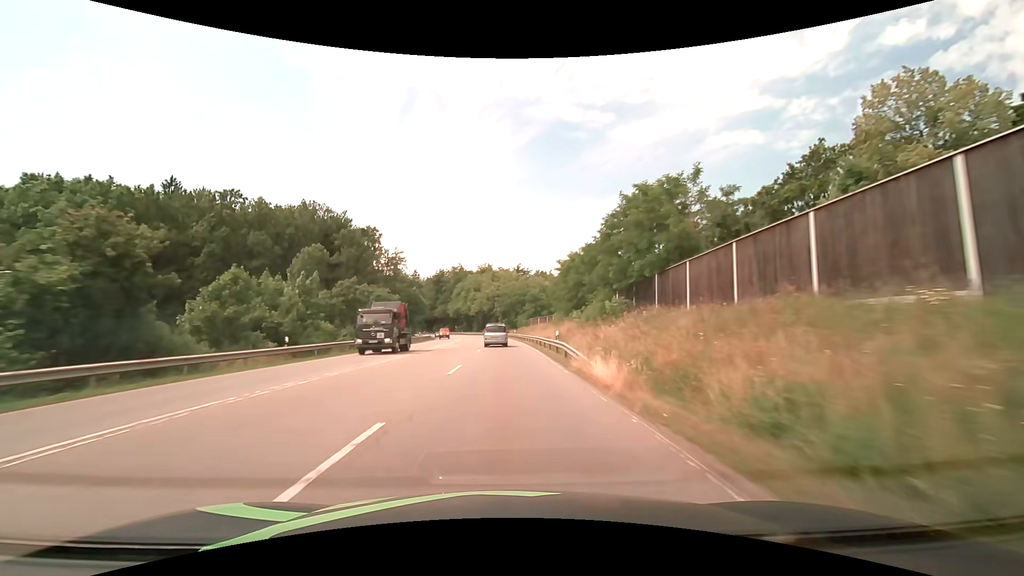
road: secondary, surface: asphalt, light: Day
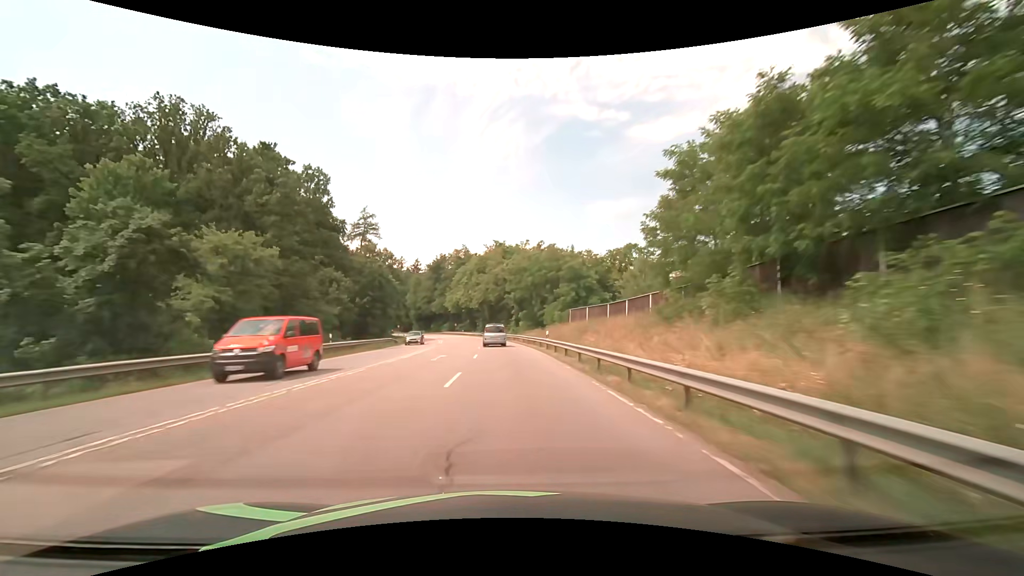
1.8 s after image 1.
(-0.4, +42.3) m; -2°
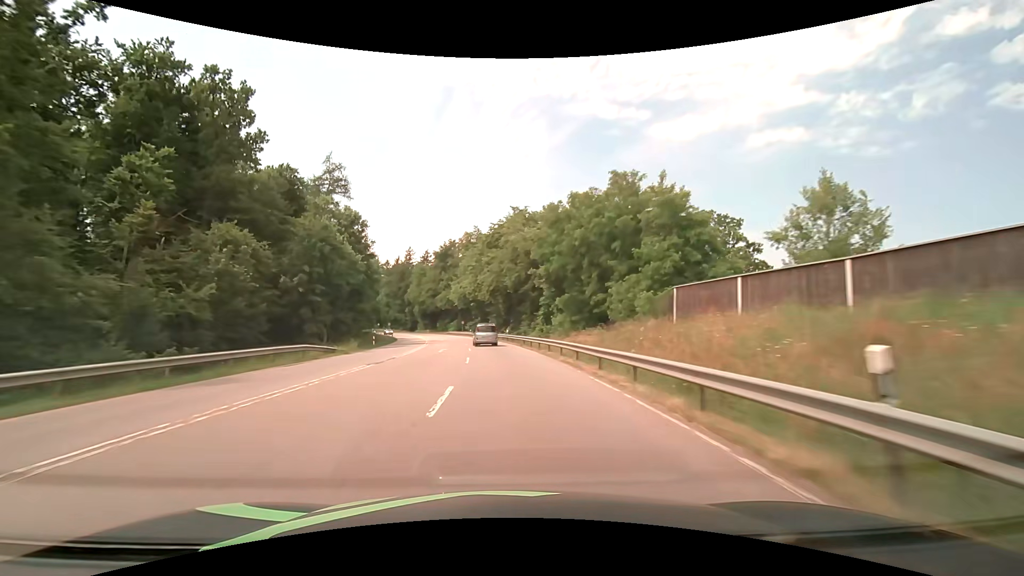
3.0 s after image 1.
(-0.5, +28.2) m; -2°
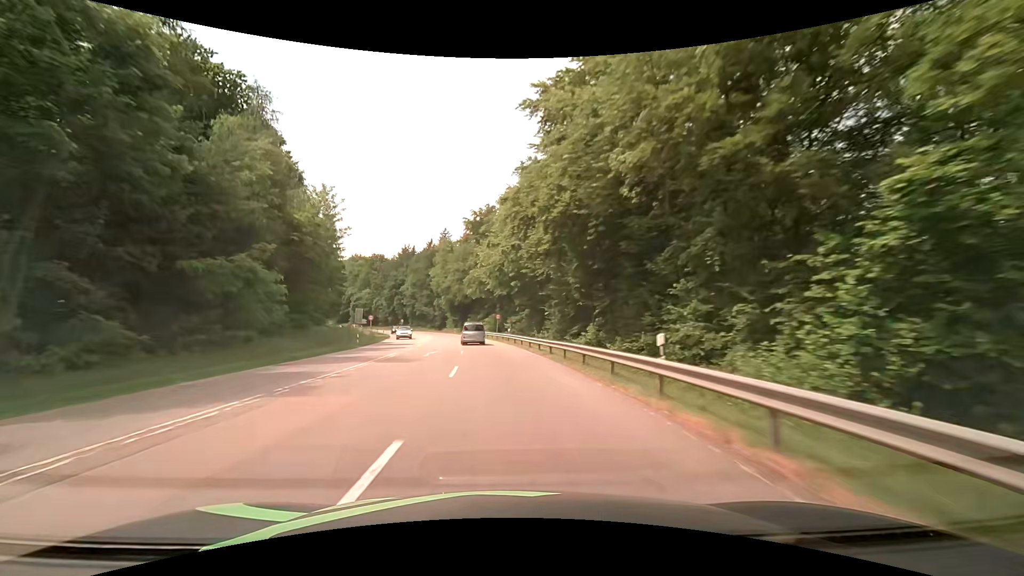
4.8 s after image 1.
(-1.9, +42.2) m; -6°
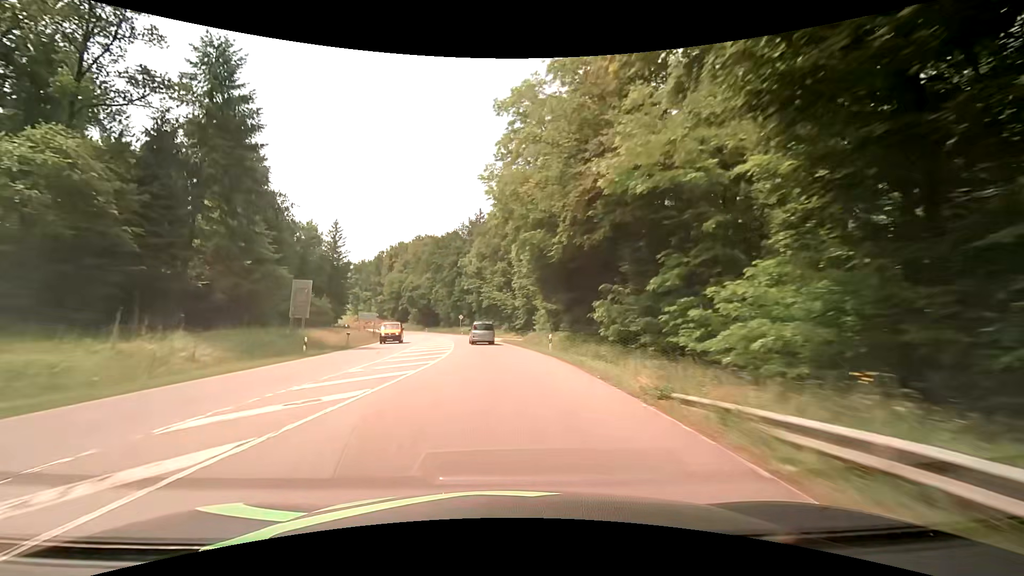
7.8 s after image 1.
(-6.7, +69.6) m; -12°
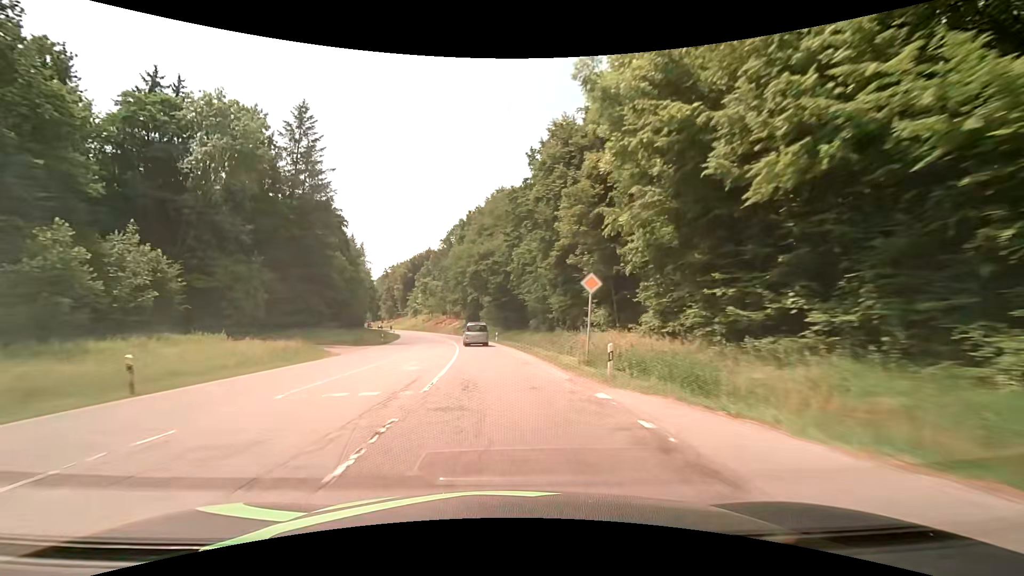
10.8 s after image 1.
(-6.7, +68.4) m; -11°
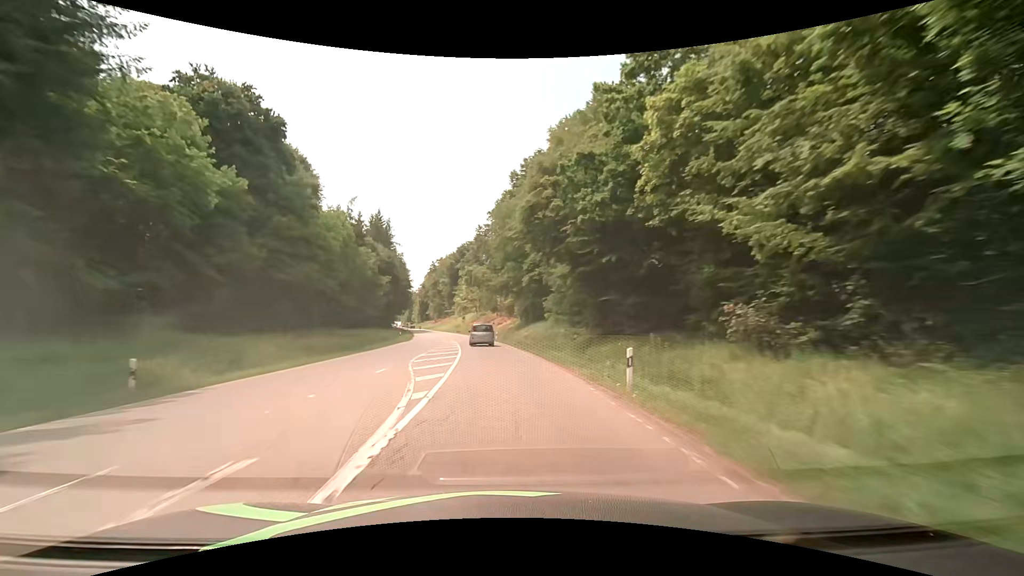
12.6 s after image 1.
(-2.6, +40.8) m; -7°
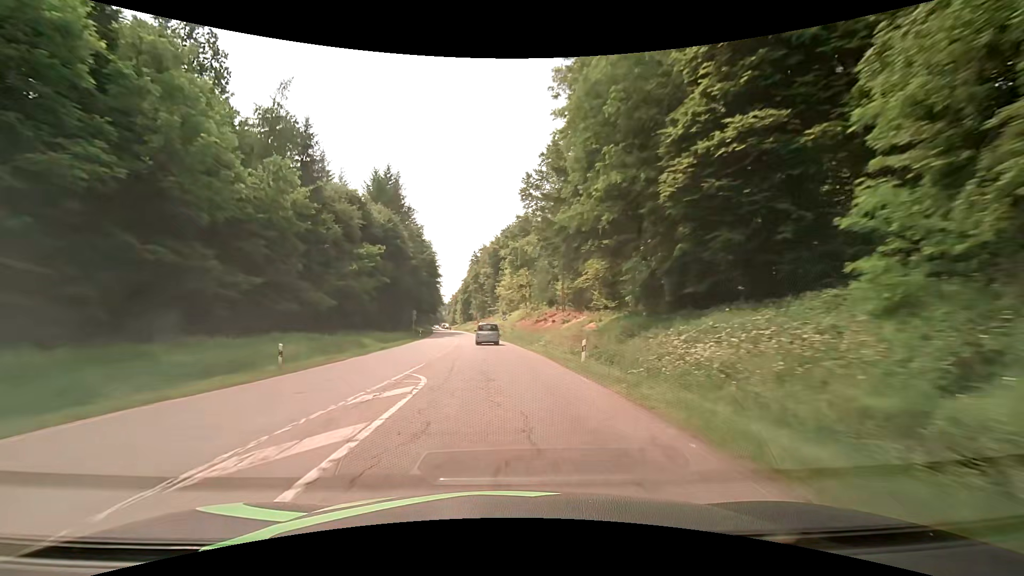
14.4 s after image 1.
(-2.1, +40.7) m; -6°
